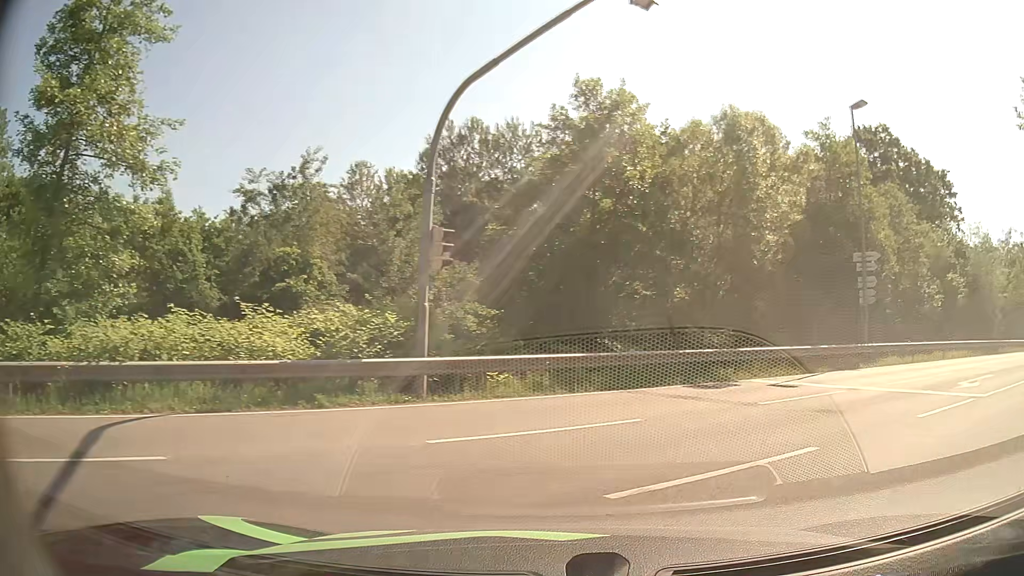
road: residential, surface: asphalt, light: Day
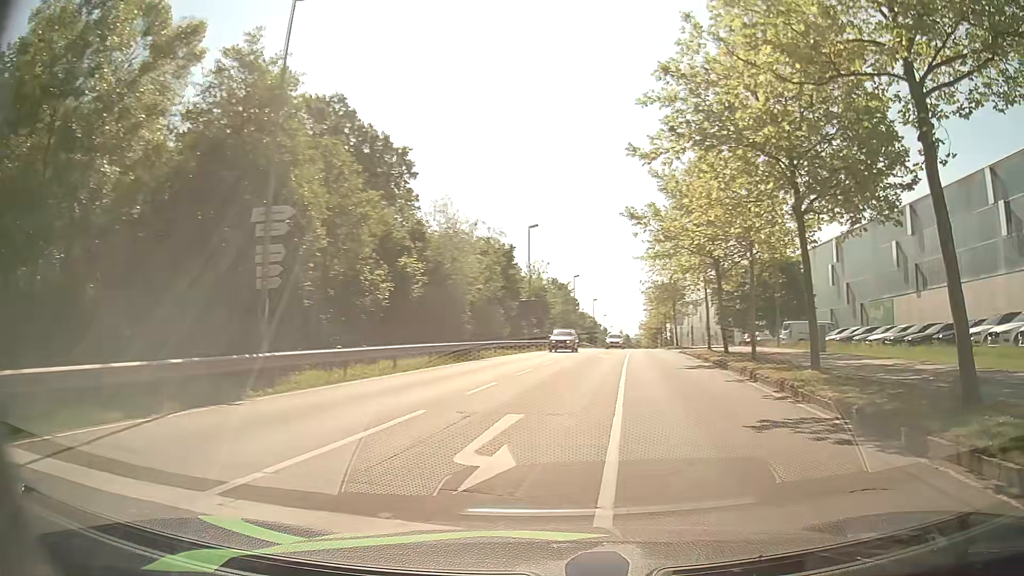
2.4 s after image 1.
(+4.0, +9.1) m; +47°
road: secondary
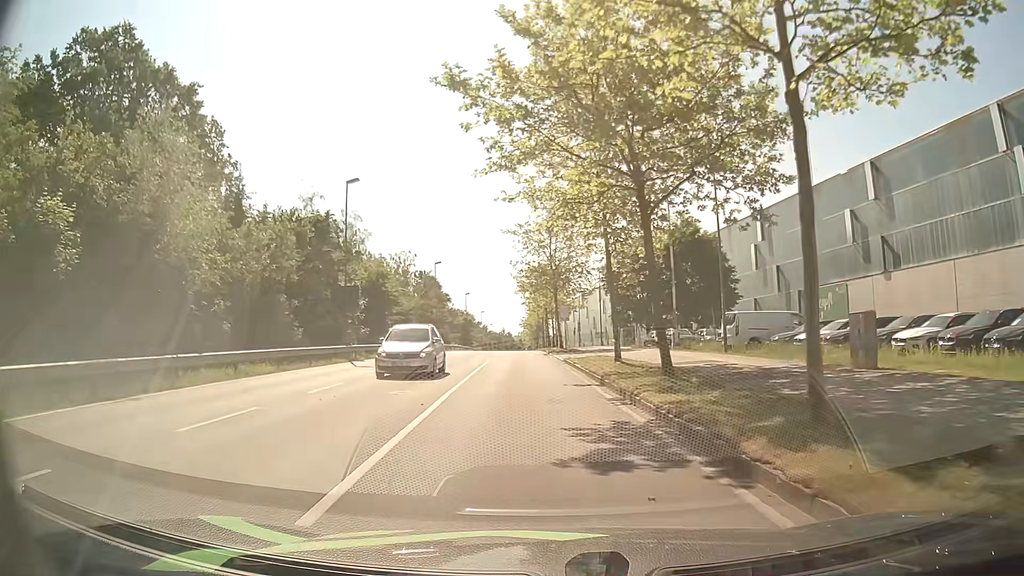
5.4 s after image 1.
(+3.7, +17.3) m; +13°
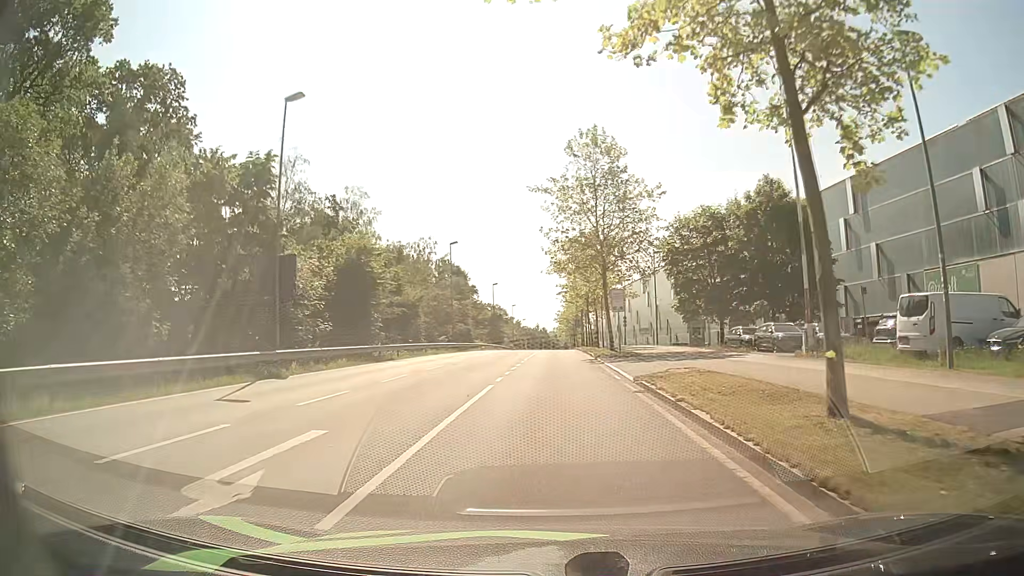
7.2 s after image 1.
(-0.7, +14.8) m; -4°
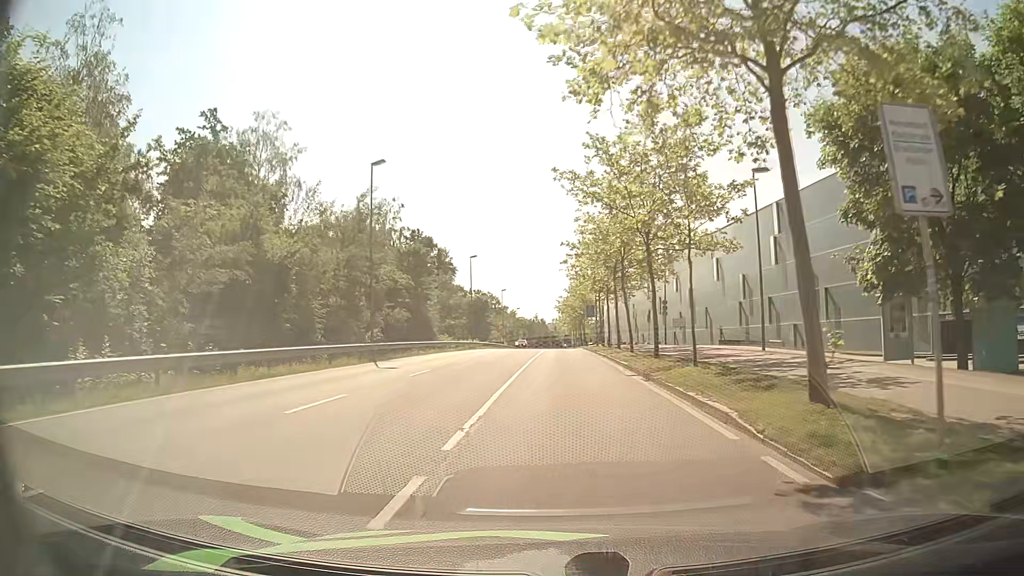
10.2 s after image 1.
(-0.1, +29.1) m; 0°
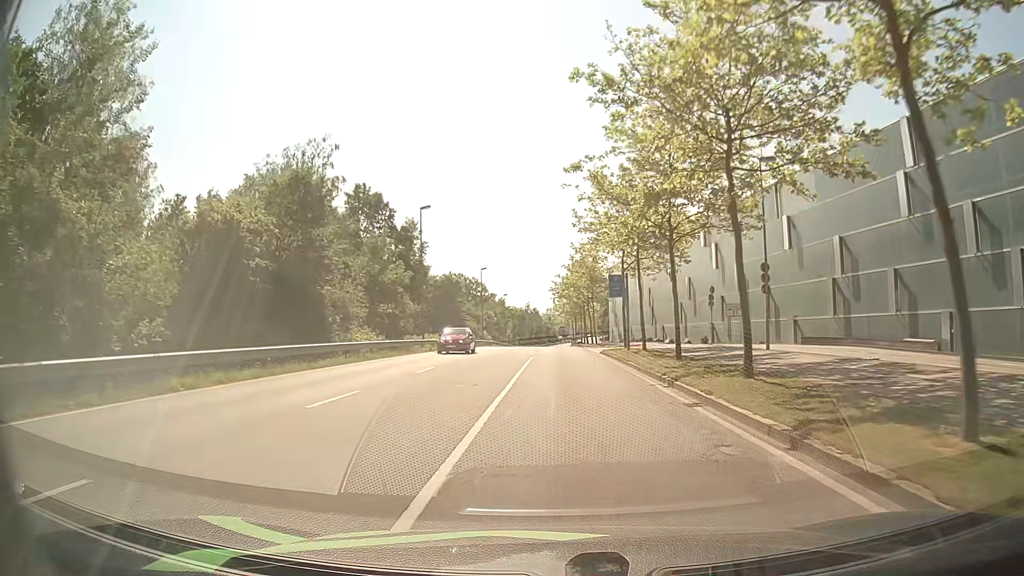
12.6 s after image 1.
(0.0, +26.6) m; 0°
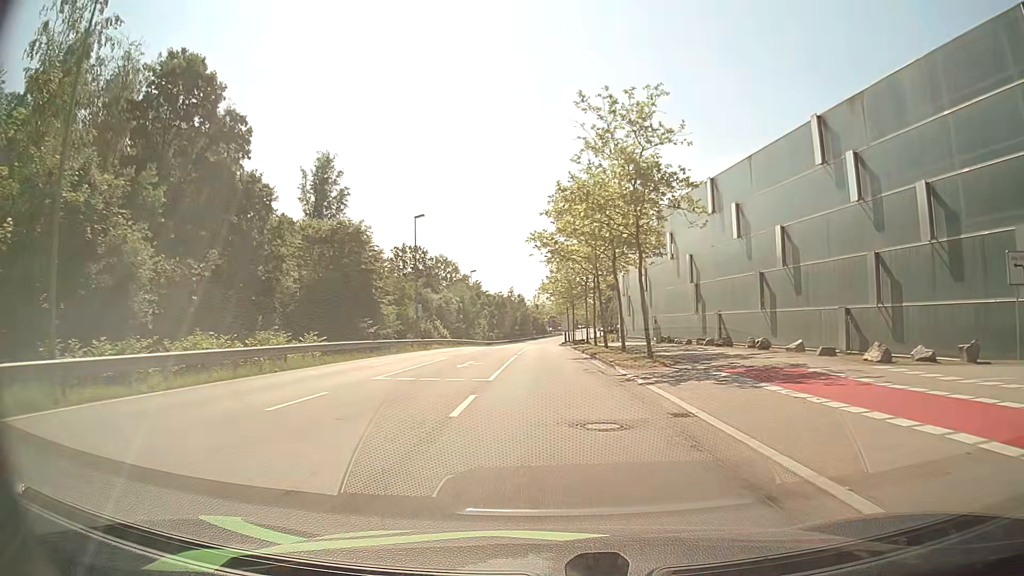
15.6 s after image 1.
(+0.6, +37.0) m; +1°
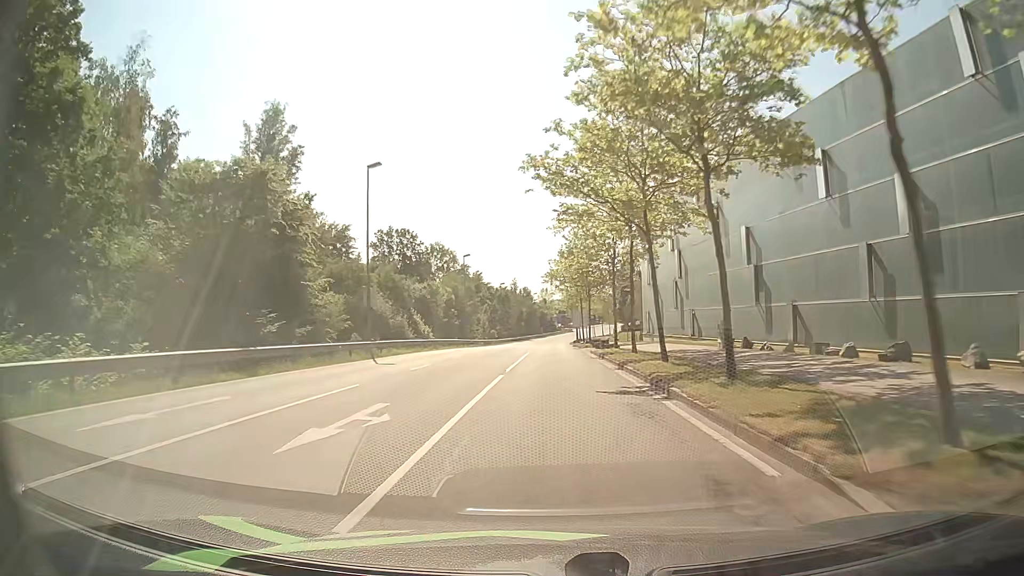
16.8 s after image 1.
(-0.1, +16.1) m; -1°
(0, +10) (0, +20) (0, +30) (0, +40) (0, +50) (0, +60) (0, +70) (0, +80) (0, +90) (0, +100) m
